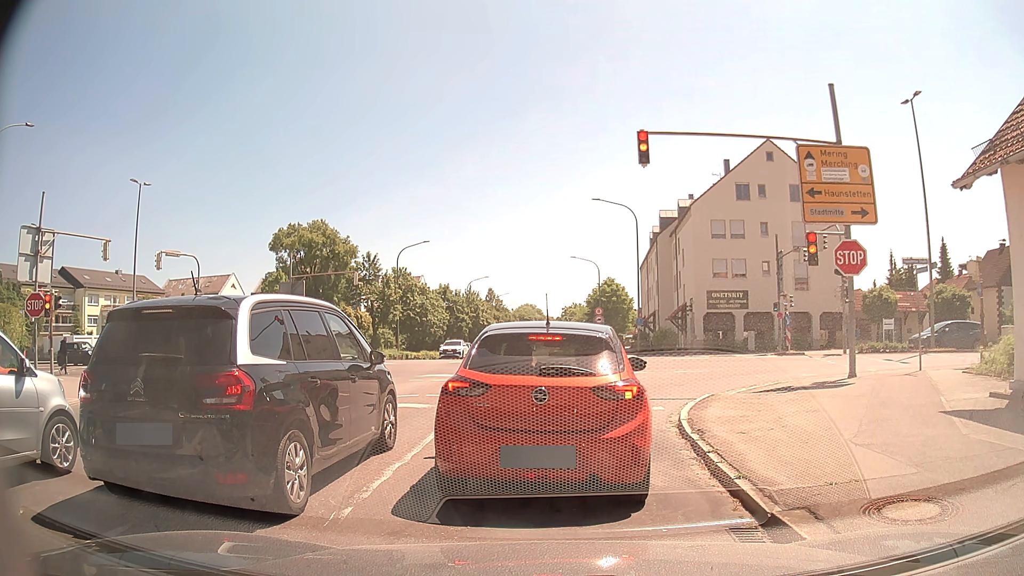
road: tertiary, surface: asphalt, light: Day
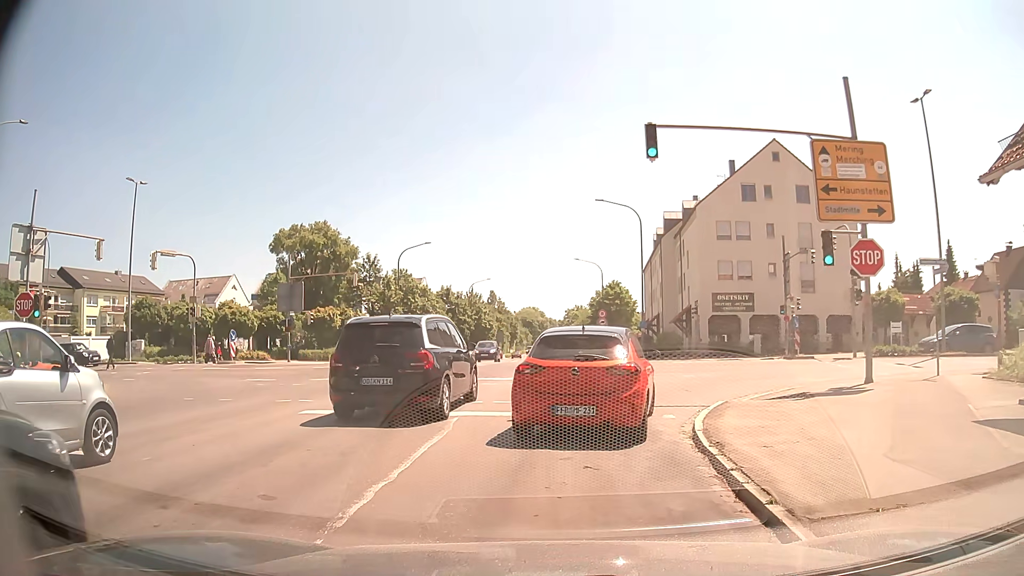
(0.0, +0.8) m; -1°
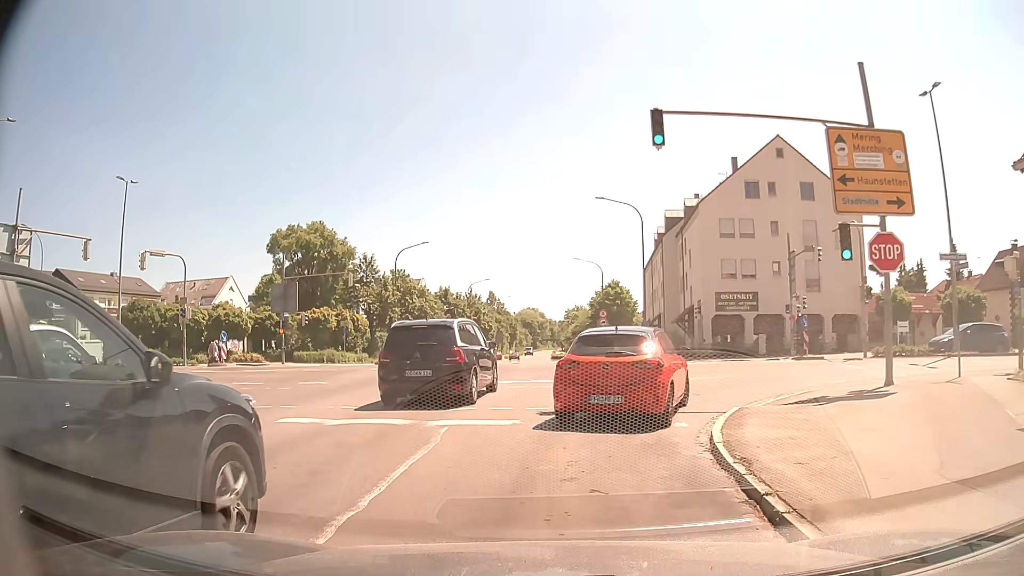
(0.0, +1.1) m; -2°
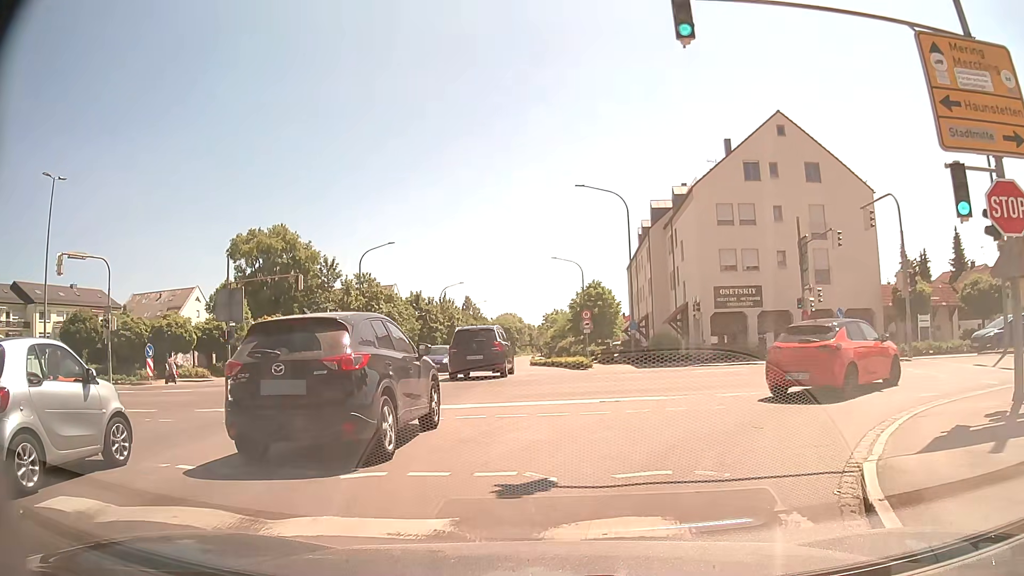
(+0.1, +5.6) m; +1°
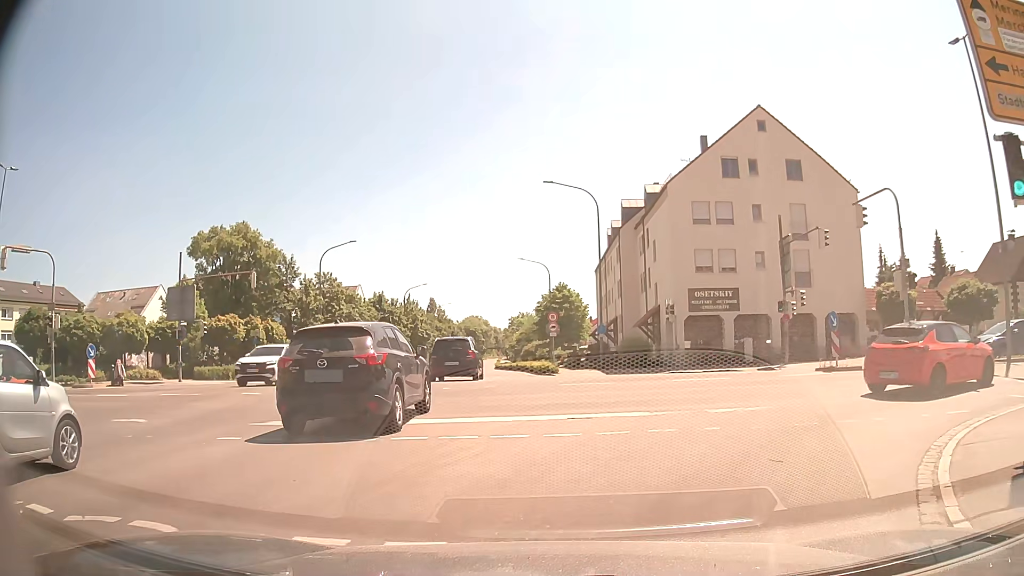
(+0.1, +2.2) m; +4°
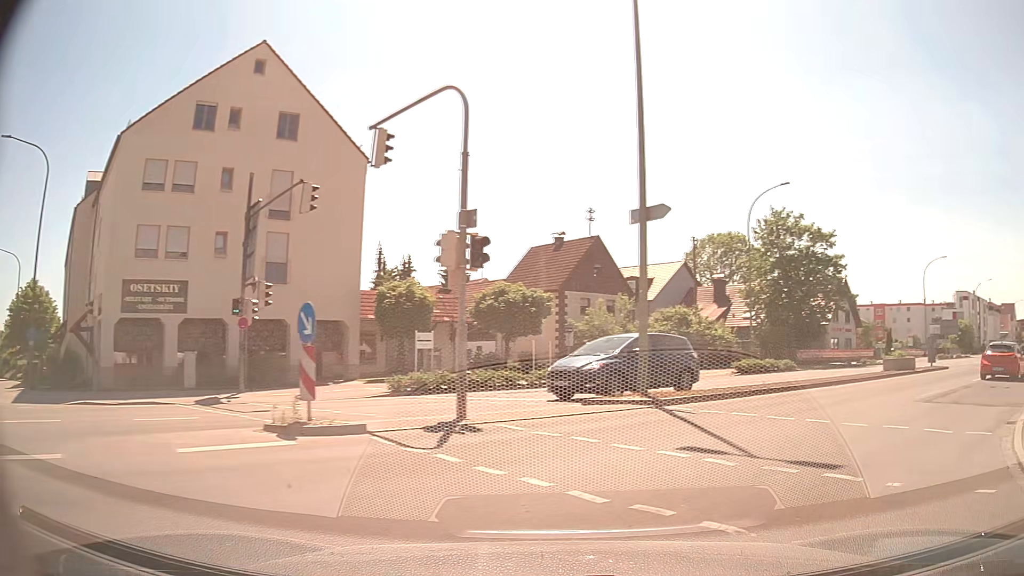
(+3.3, +10.7) m; +42°
(+4, +9) (+11, +16) (+19, +22) (+26, +29) (+34, +36) (+41, +42) (+49, +49) (+56, +56) (+63, +62) (+71, +69) m
